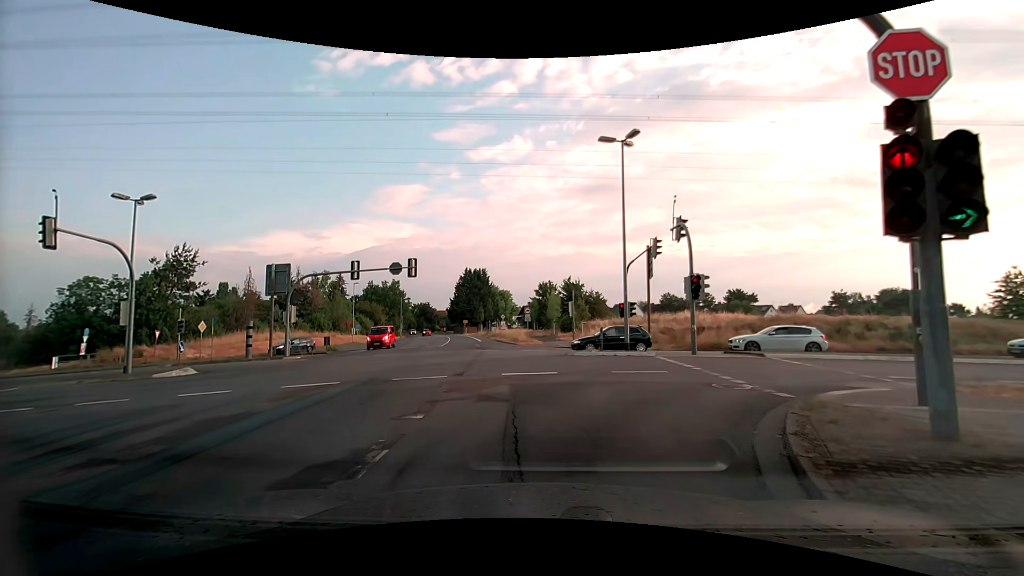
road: tertiary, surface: asphalt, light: Day
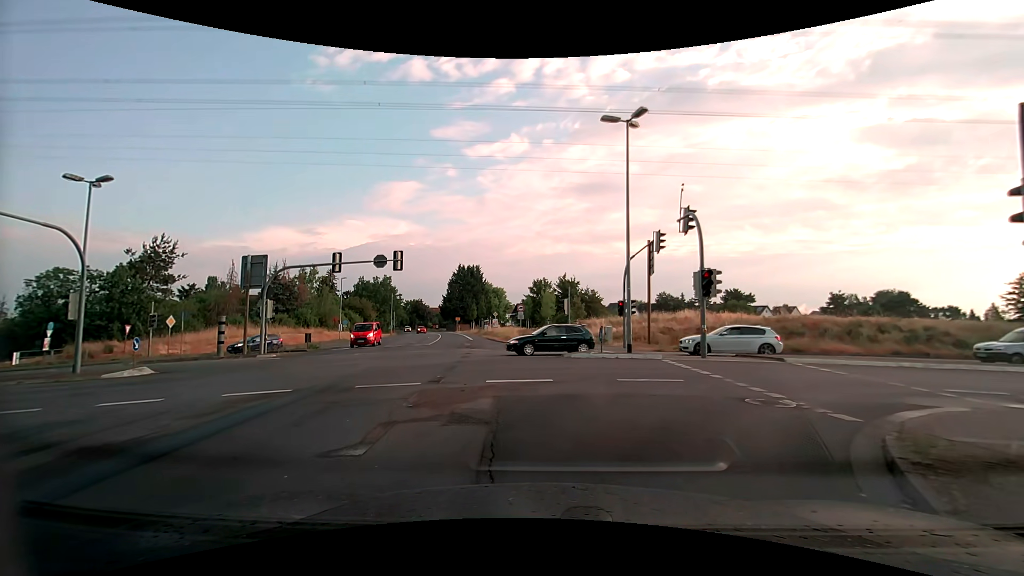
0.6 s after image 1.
(0.0, +2.3) m; +1°
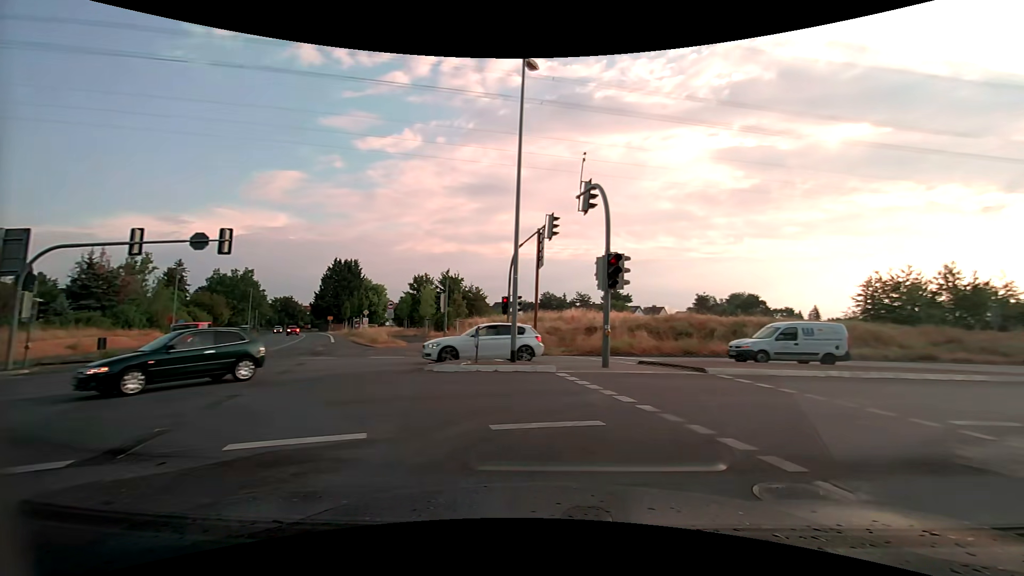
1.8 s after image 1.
(+0.6, +5.6) m; +13°
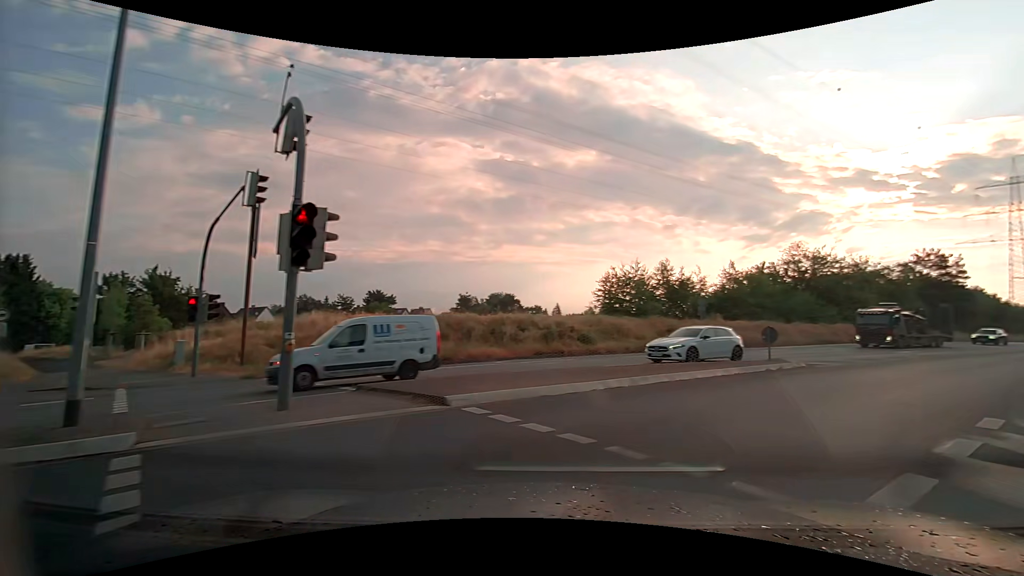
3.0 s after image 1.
(+1.5, +6.3) m; +27°
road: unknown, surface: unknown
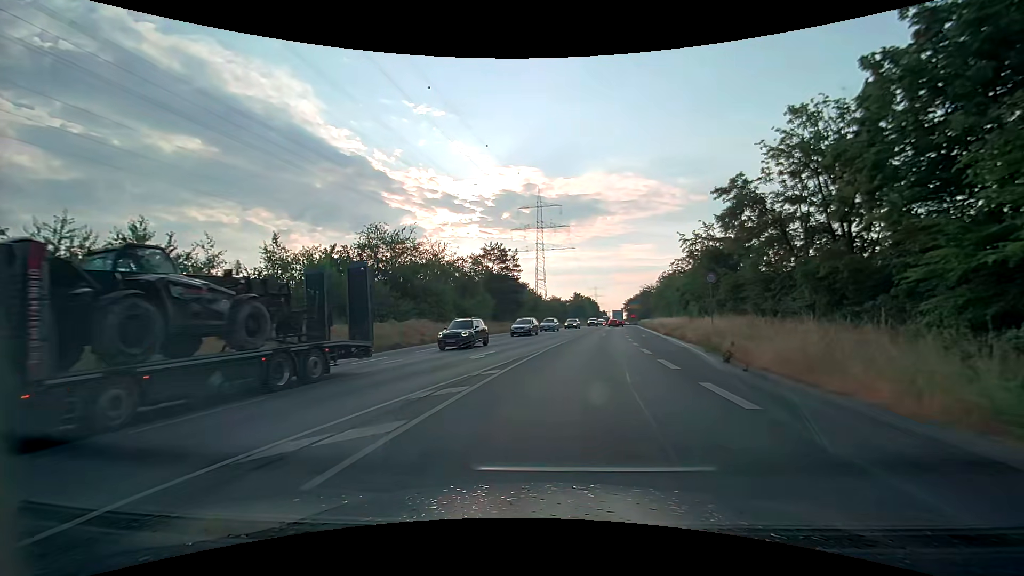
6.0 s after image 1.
(+9.8, +17.8) m; +41°
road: secondary
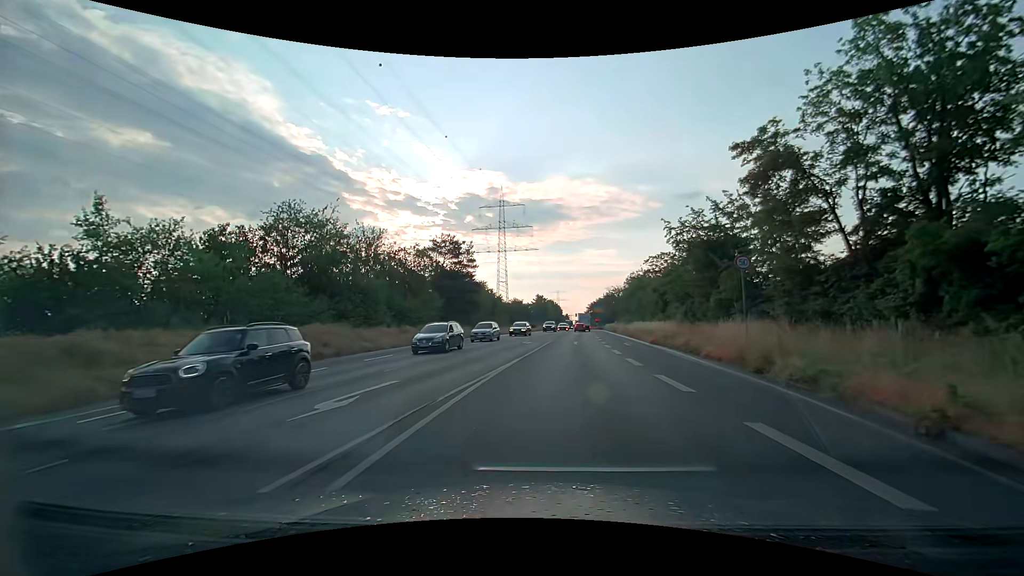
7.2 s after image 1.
(+0.4, +10.4) m; +4°
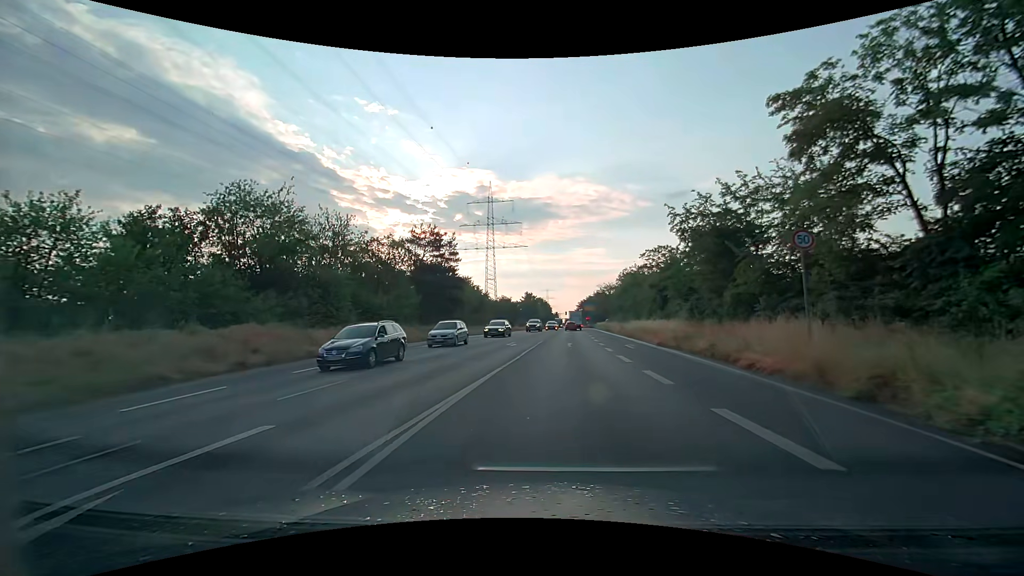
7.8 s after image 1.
(0.0, +5.3) m; 0°
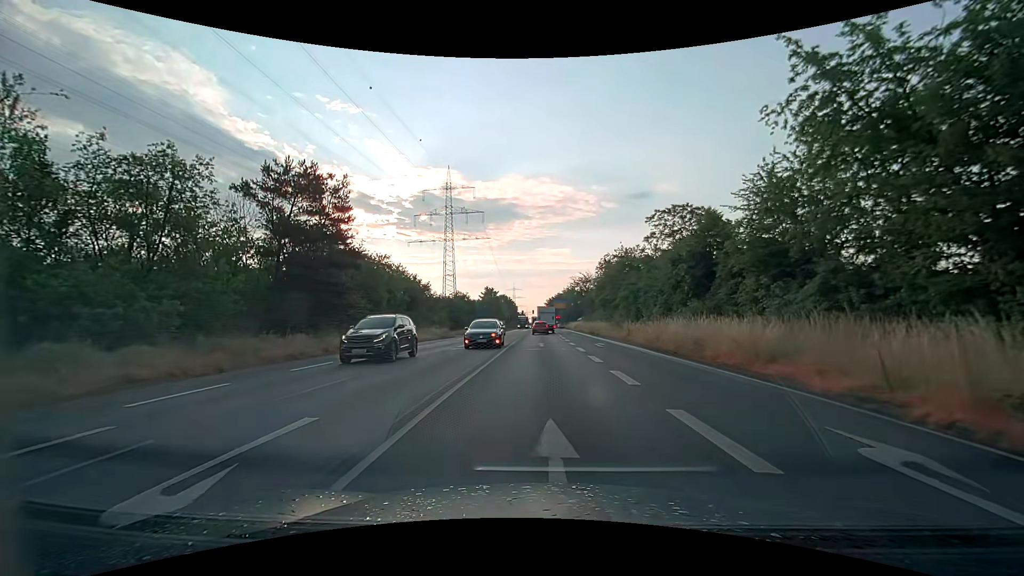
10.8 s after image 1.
(+1.2, +24.1) m; +5°
